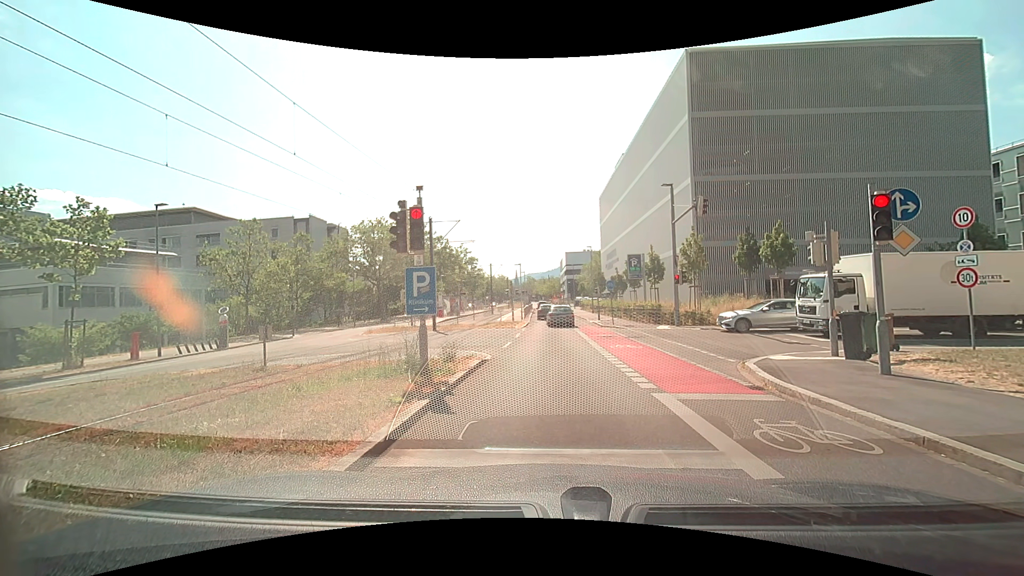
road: secondary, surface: asphalt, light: Day
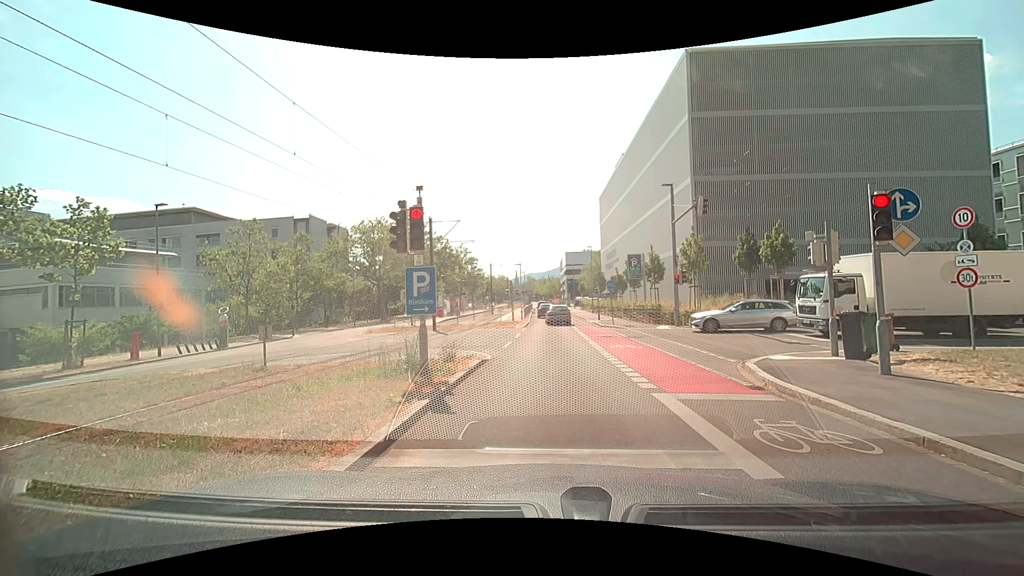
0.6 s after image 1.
(0.0, 0.0) m; 0°
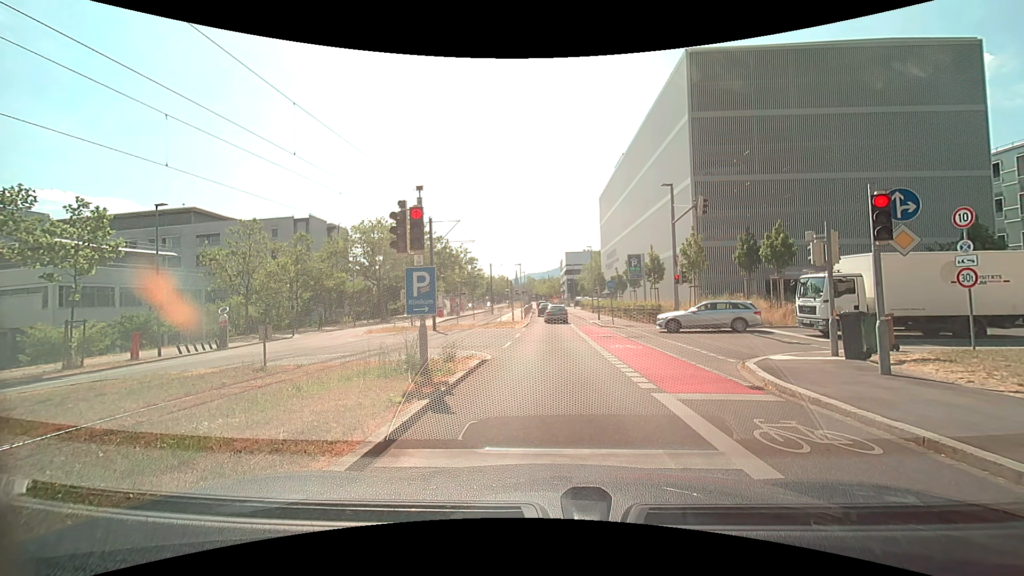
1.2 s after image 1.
(0.0, 0.0) m; 0°
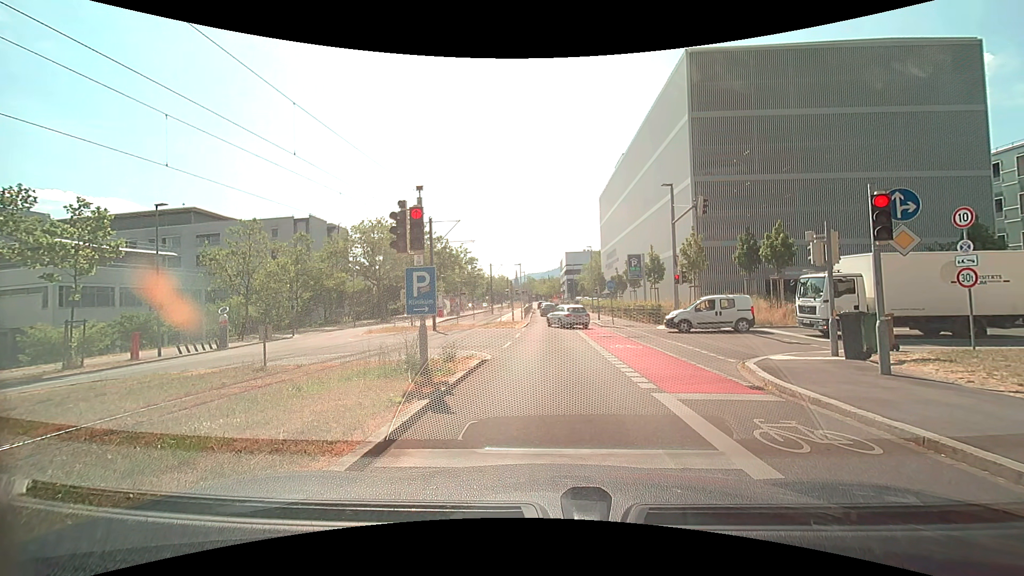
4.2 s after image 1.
(0.0, 0.0) m; 0°
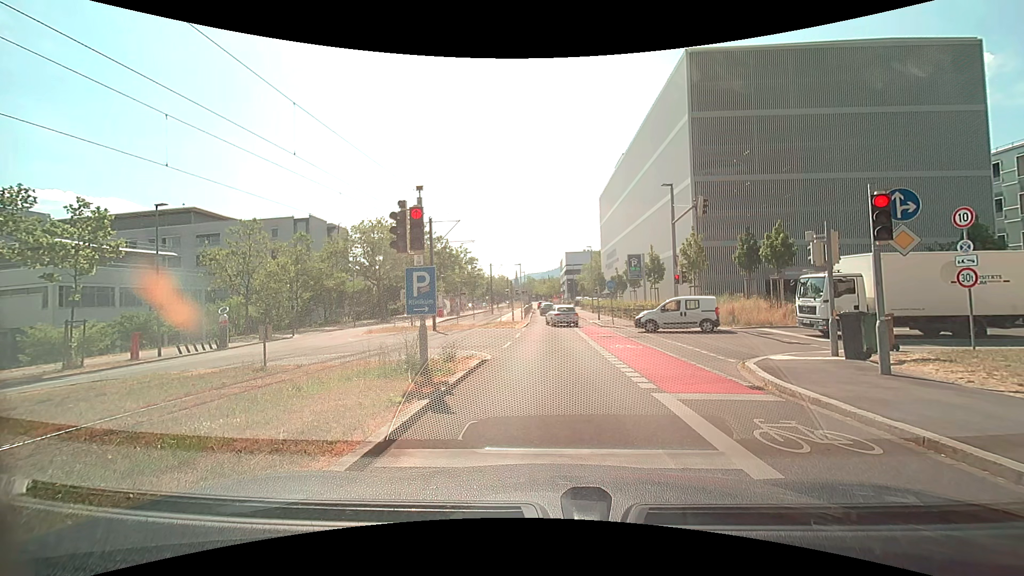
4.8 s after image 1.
(0.0, 0.0) m; 0°
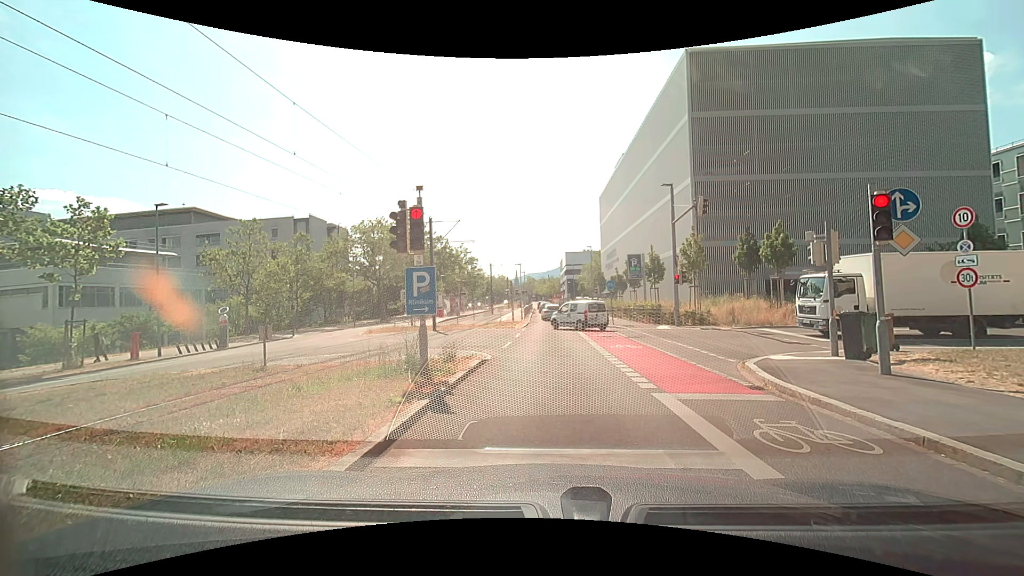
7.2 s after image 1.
(0.0, 0.0) m; 0°
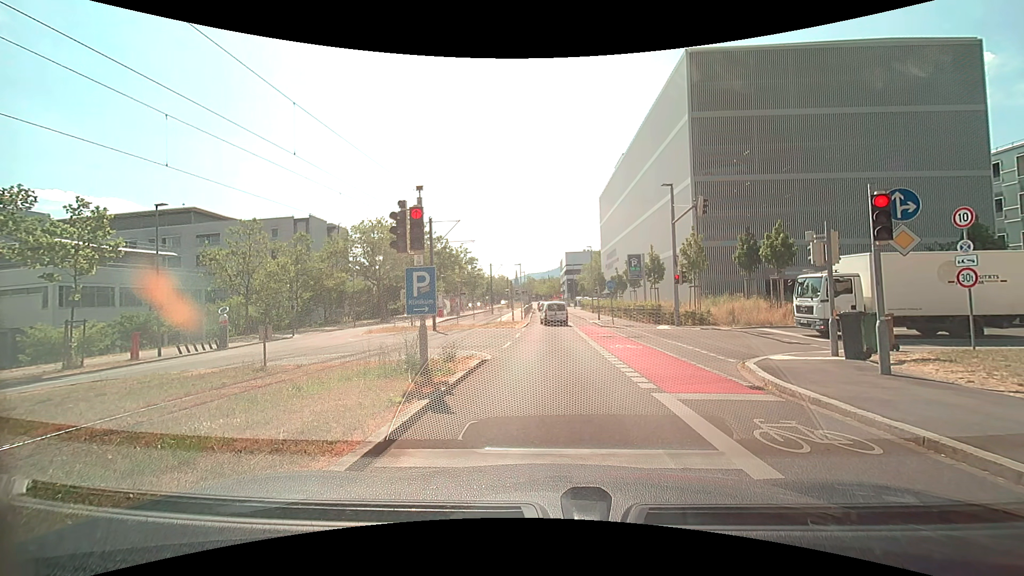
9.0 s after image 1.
(0.0, 0.0) m; 0°
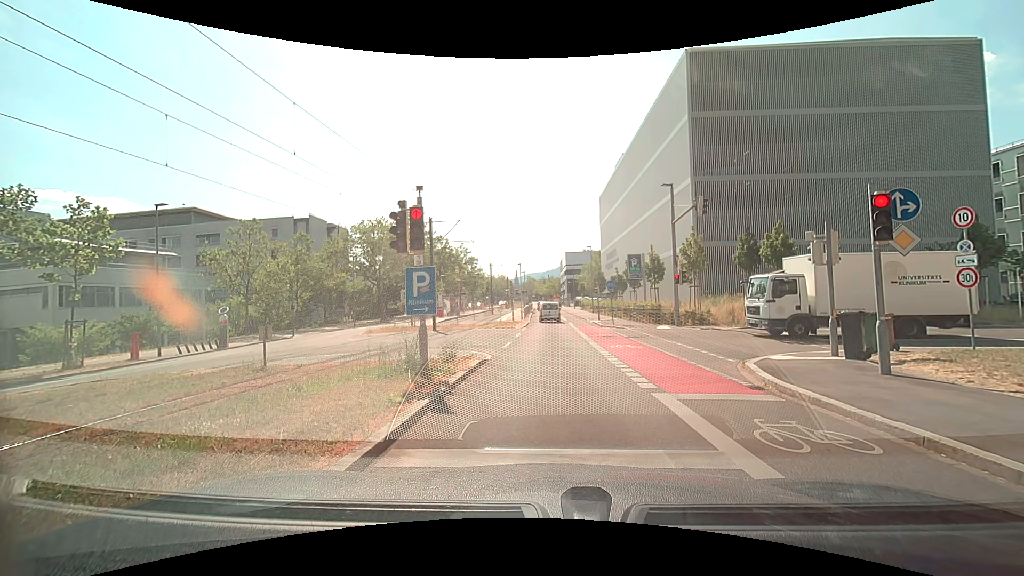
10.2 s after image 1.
(0.0, 0.0) m; 0°
(0, +10) (0, +20) (0, +30) (-1, +40) (-1, +50) (-1, +60) (-1, +70) (-2, +80) (-2, +90) (-2, +100) m
